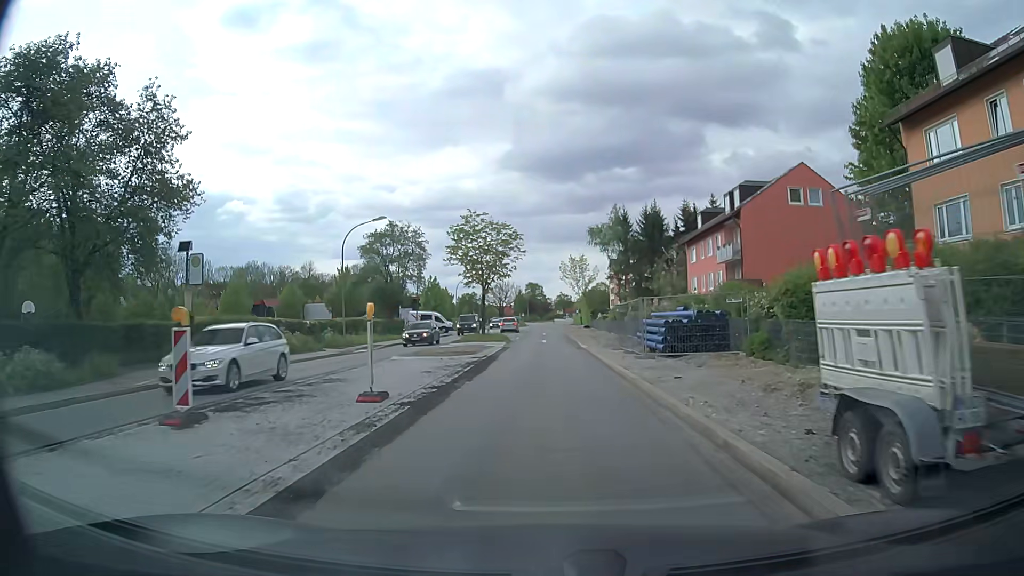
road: secondary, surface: asphalt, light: Day
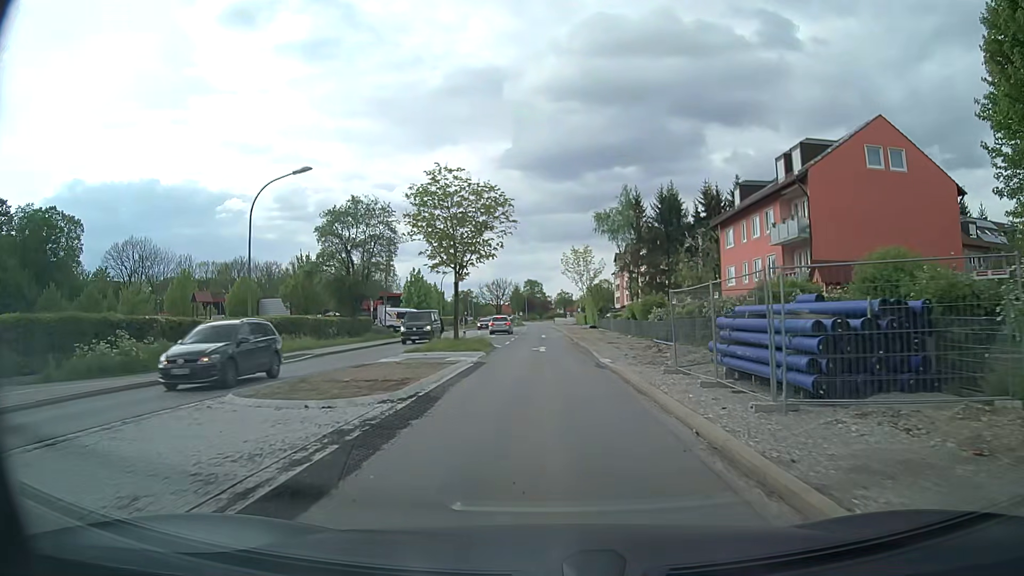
(0.0, +13.0) m; 0°
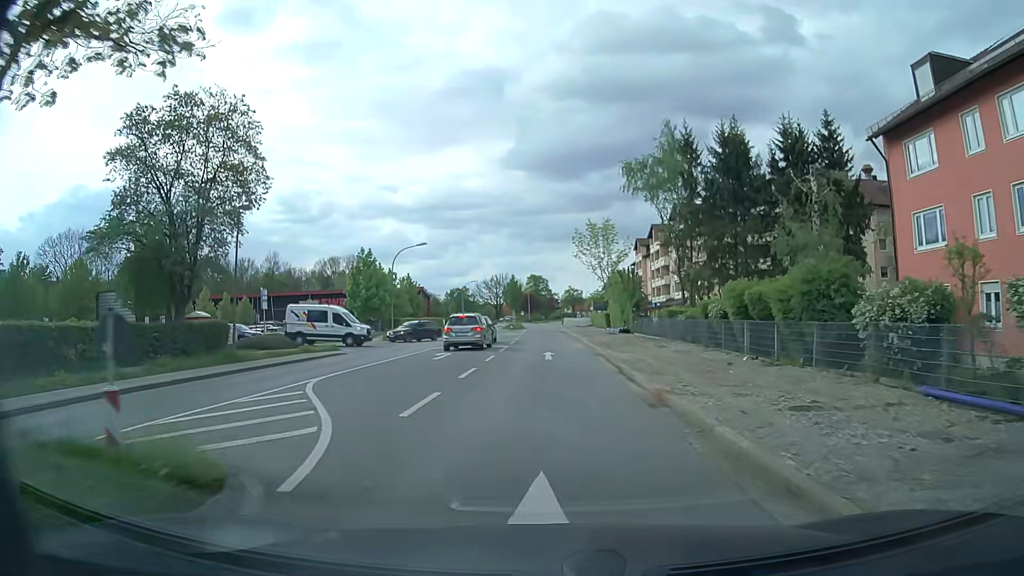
(-0.1, +27.6) m; -1°
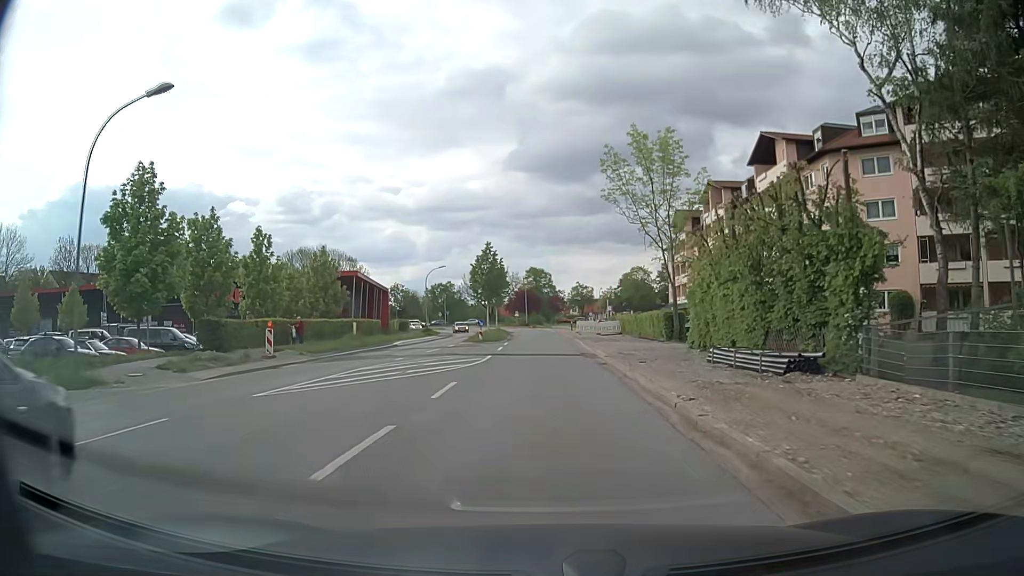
(+0.1, +37.0) m; 0°
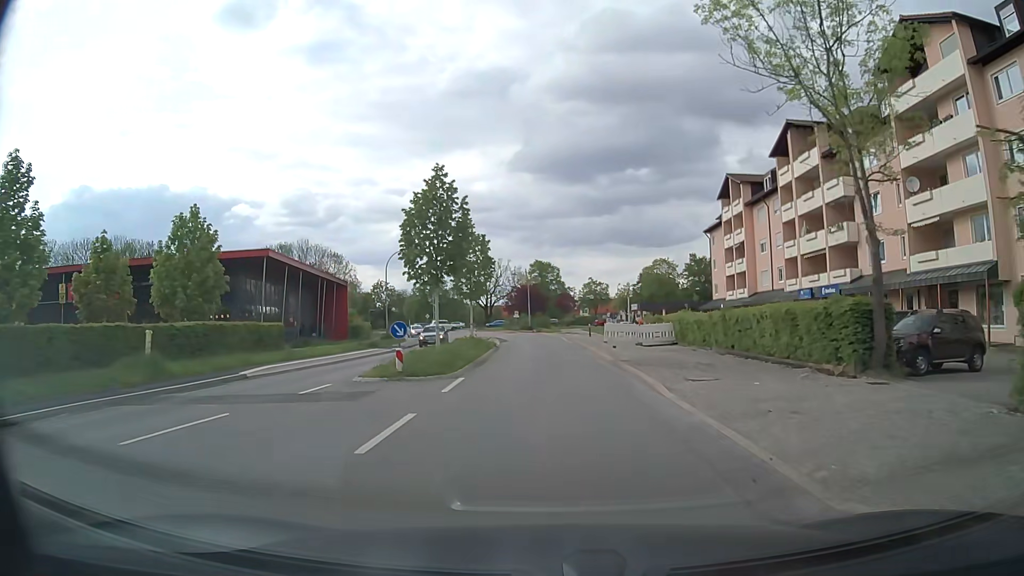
(-0.1, +23.3) m; -1°
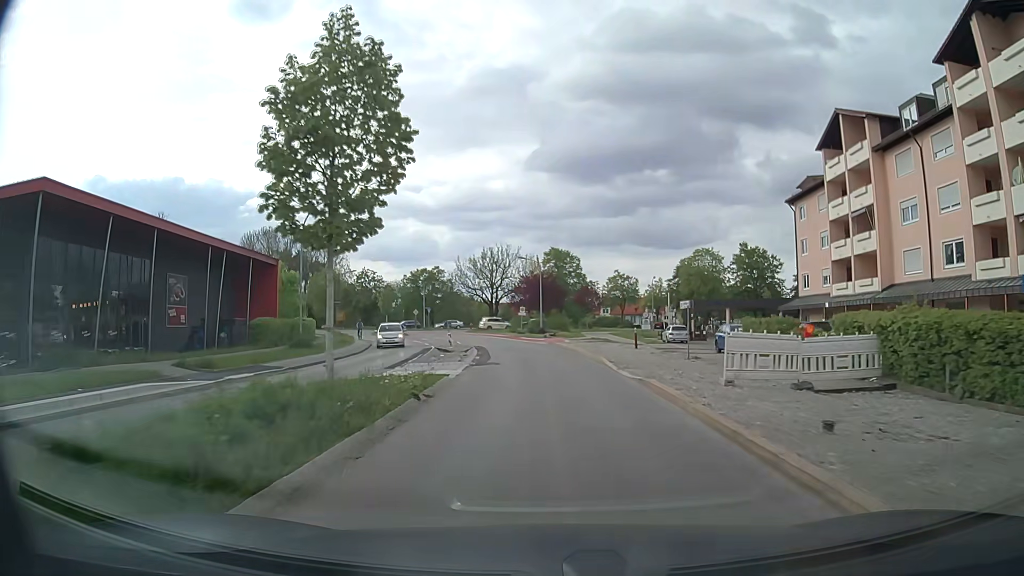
(0.0, +23.6) m; -1°
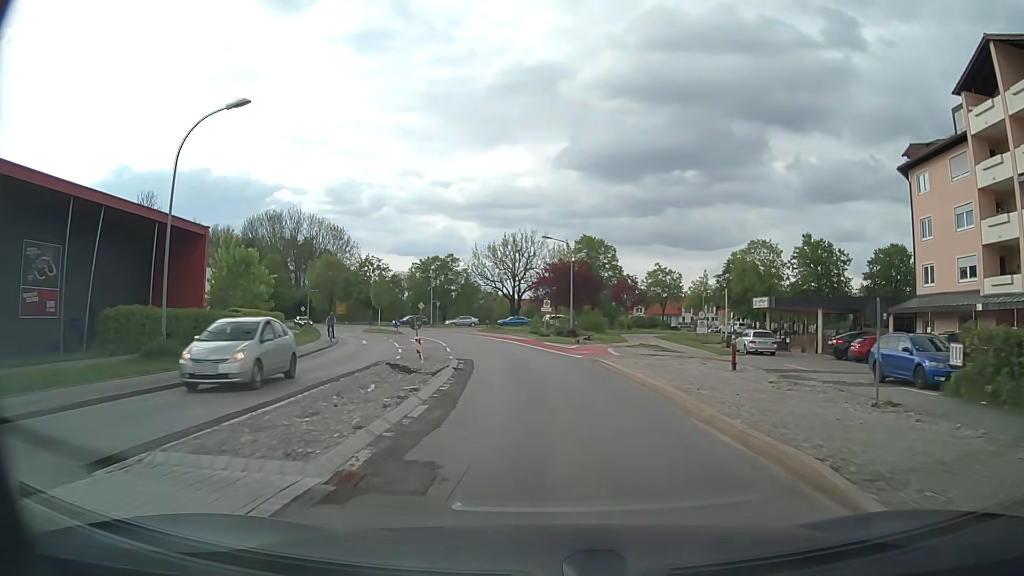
(-0.2, +15.5) m; -2°
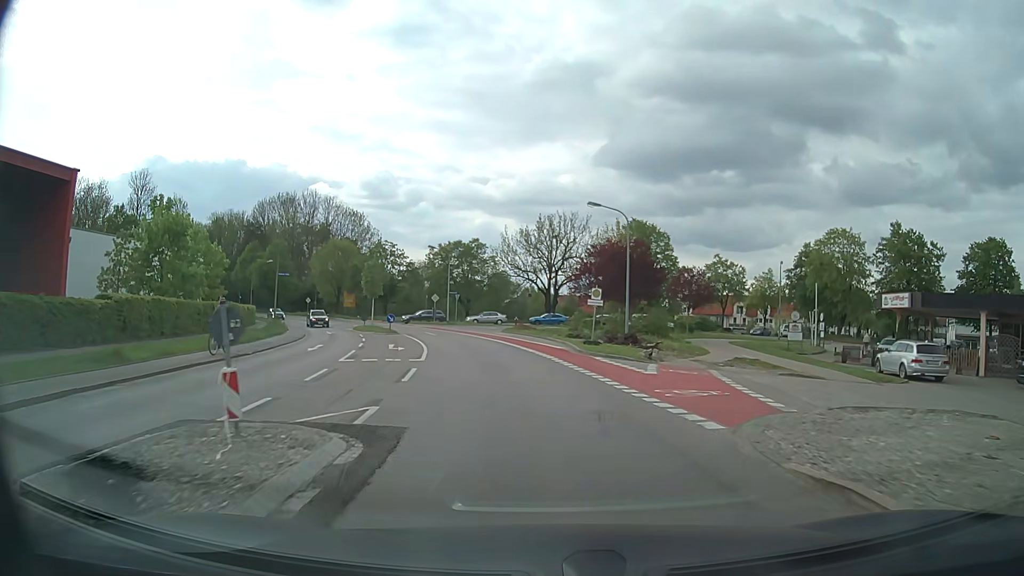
(-0.4, +15.0) m; -3°
